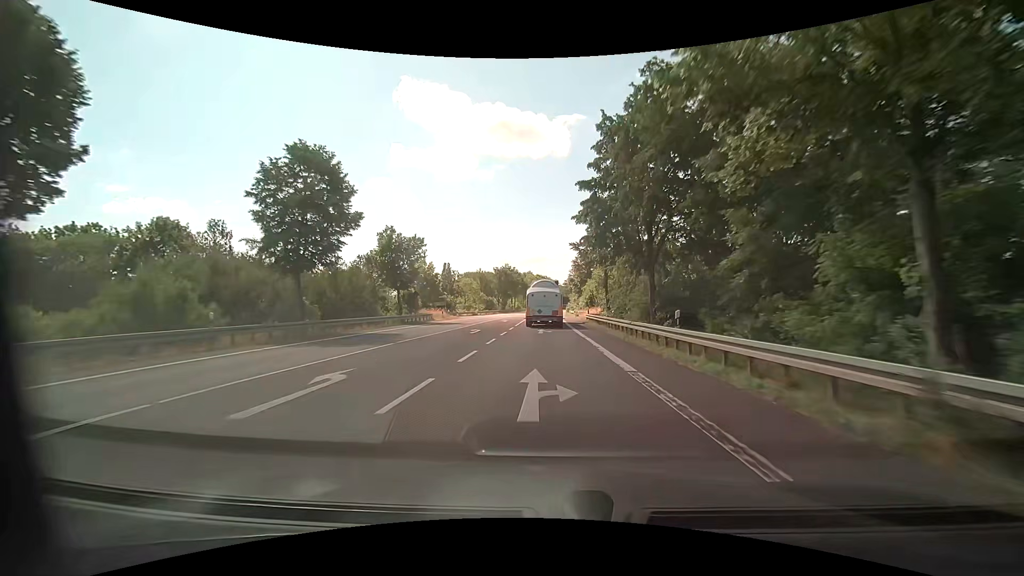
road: primary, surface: asphalt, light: Day
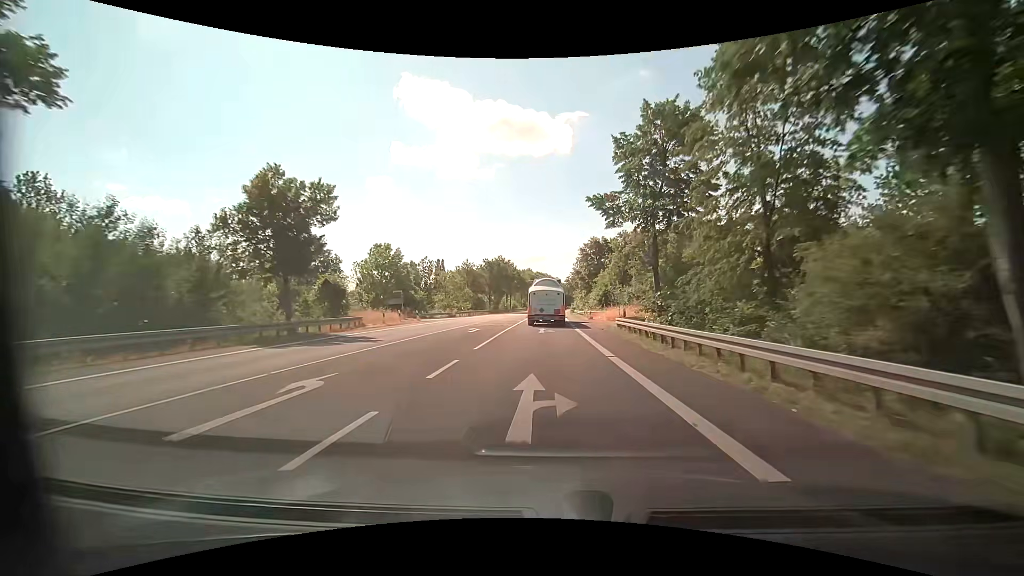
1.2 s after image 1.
(+0.1, +21.0) m; 0°
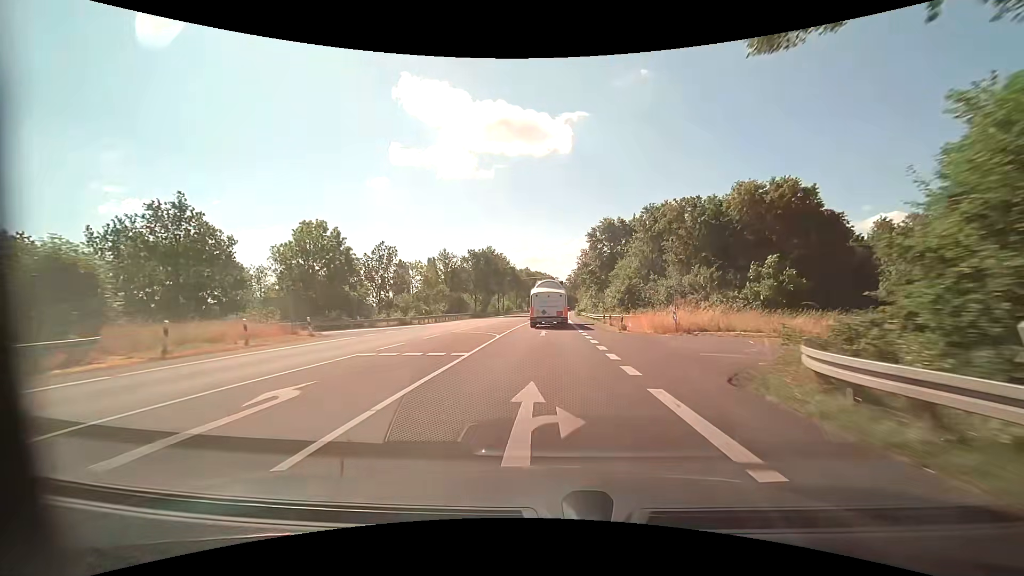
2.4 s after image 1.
(+0.1, +21.0) m; +1°
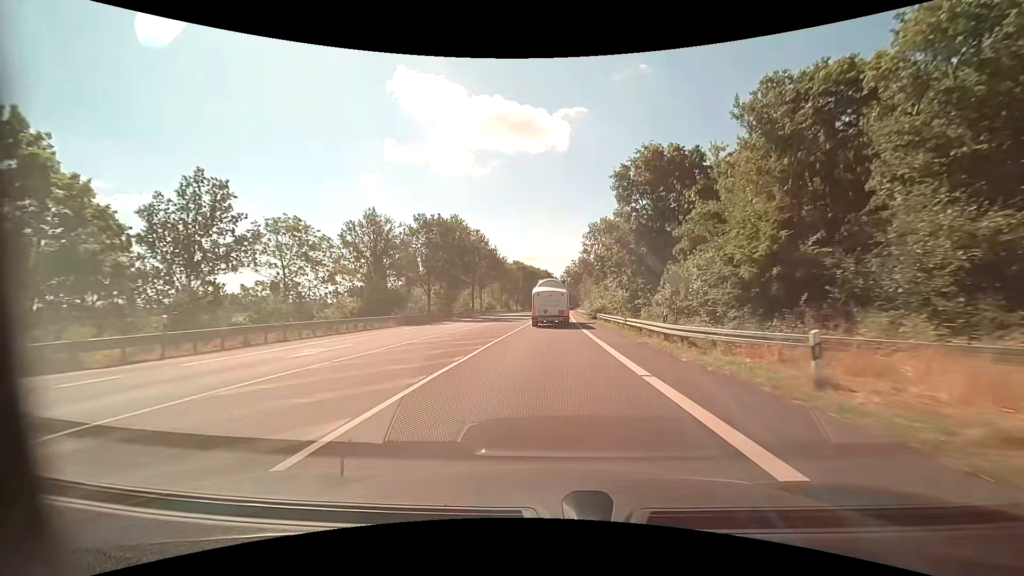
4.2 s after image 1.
(0.0, +31.5) m; 0°
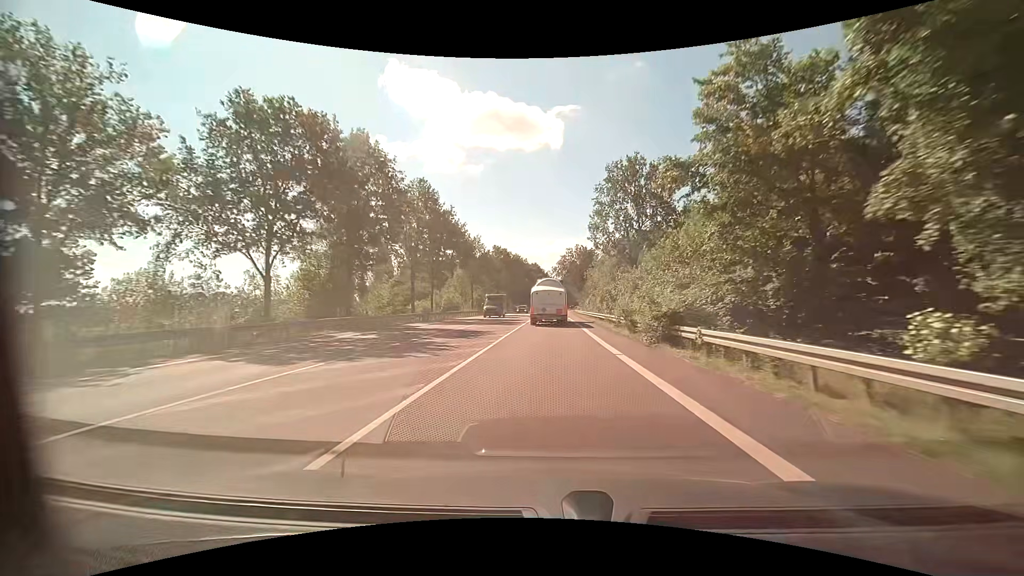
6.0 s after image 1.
(+0.3, +31.7) m; +1°
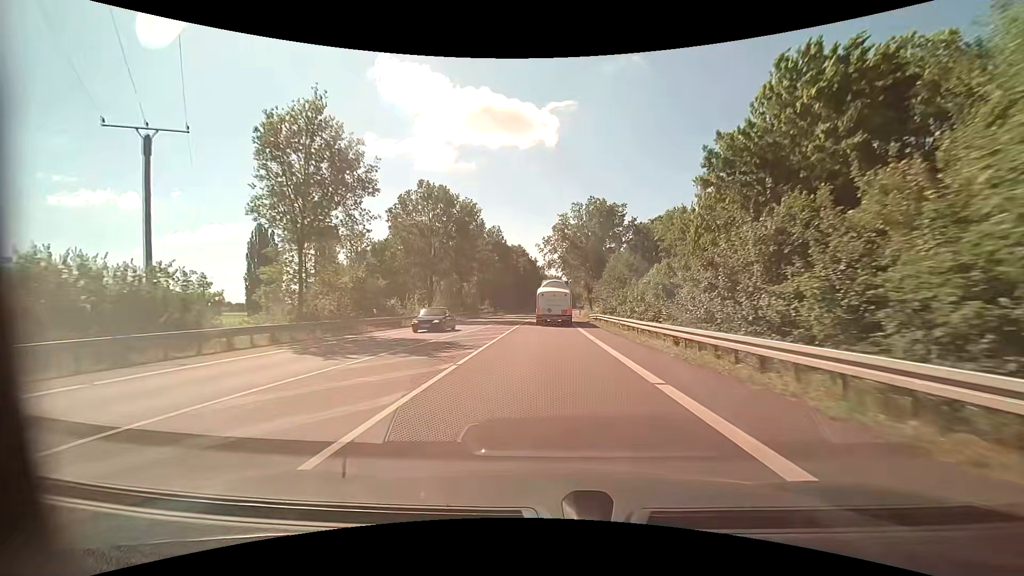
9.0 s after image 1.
(+0.6, +53.3) m; +1°
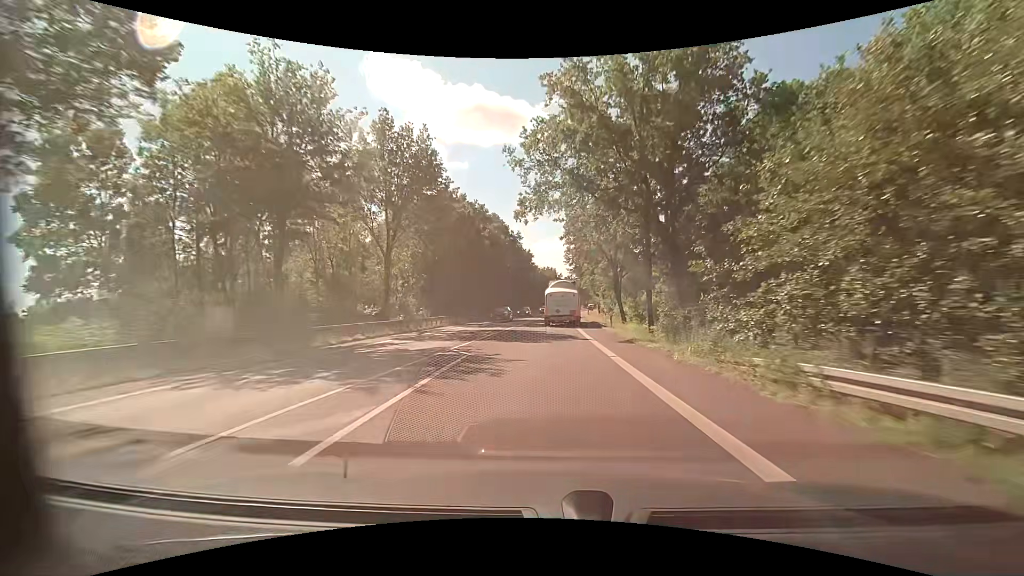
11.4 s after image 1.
(+0.2, +43.3) m; +1°
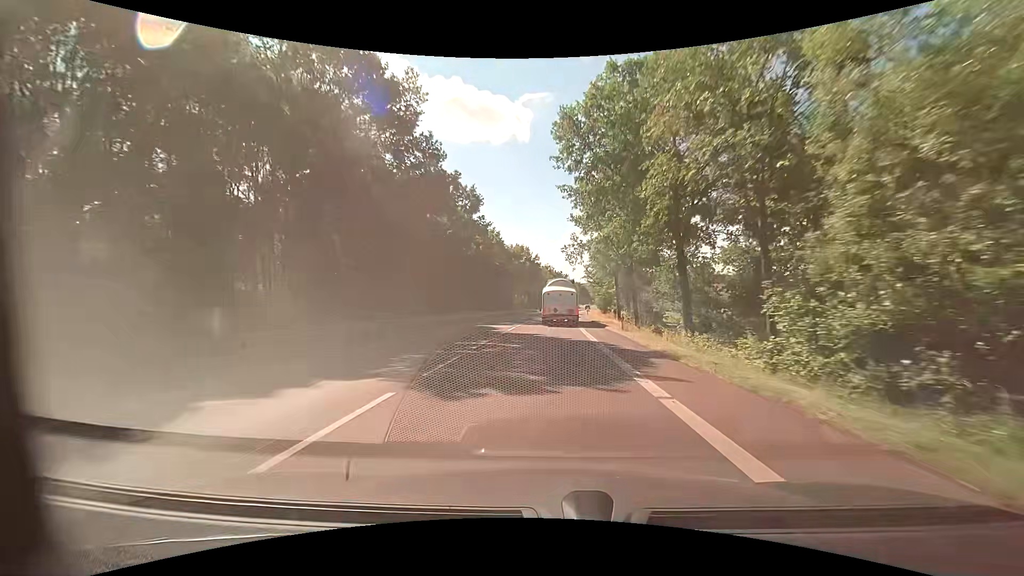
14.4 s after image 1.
(+1.2, +54.3) m; +4°
(0, +10) (0, +20) (0, +30) (0, +40) (0, +50) (0, +60) (0, +70) (+1, +80) (+1, +90) (+2, +100) m
